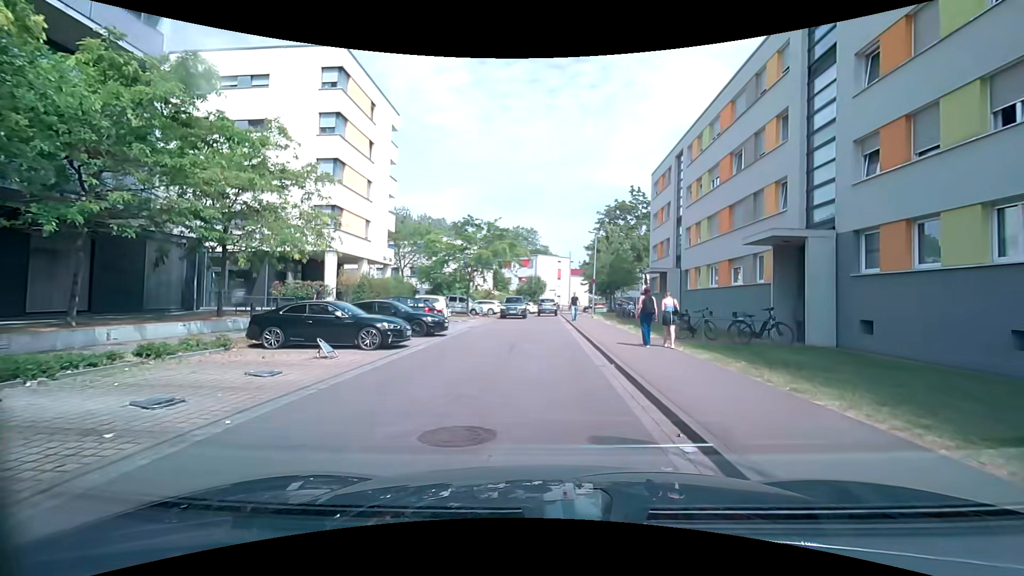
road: residential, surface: asphalt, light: Day
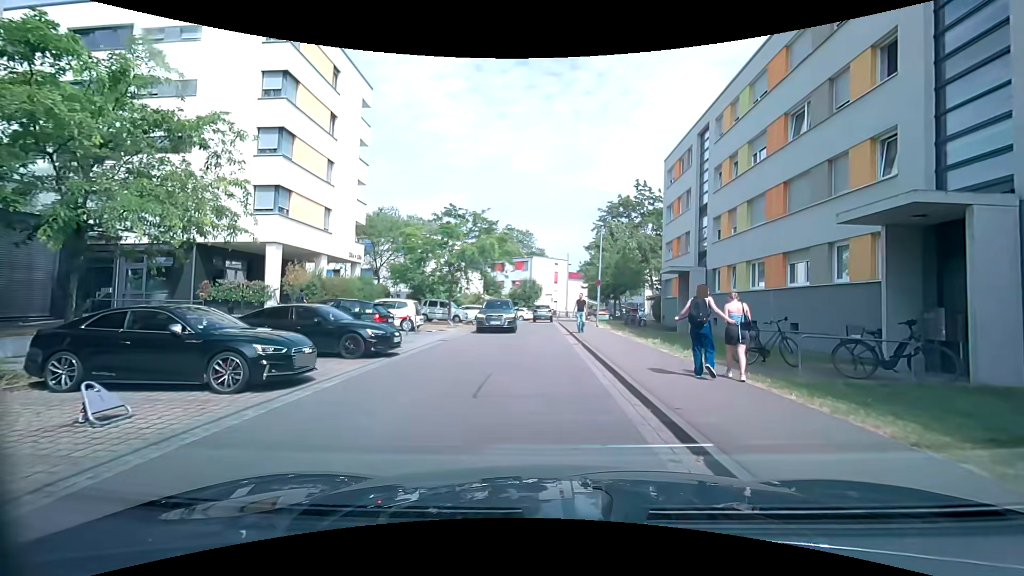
(-0.1, +6.0) m; -1°
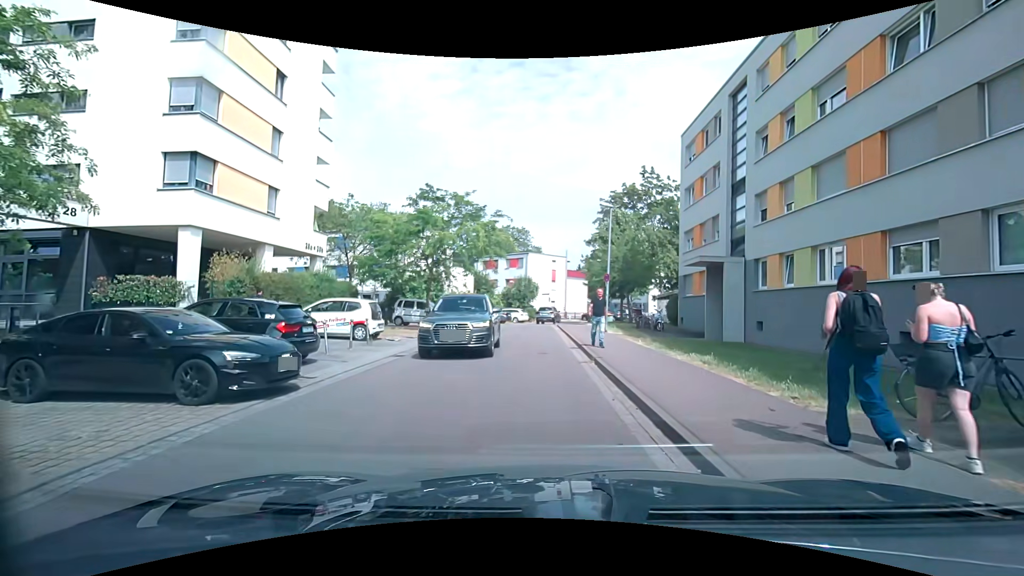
(0.0, +5.5) m; +1°
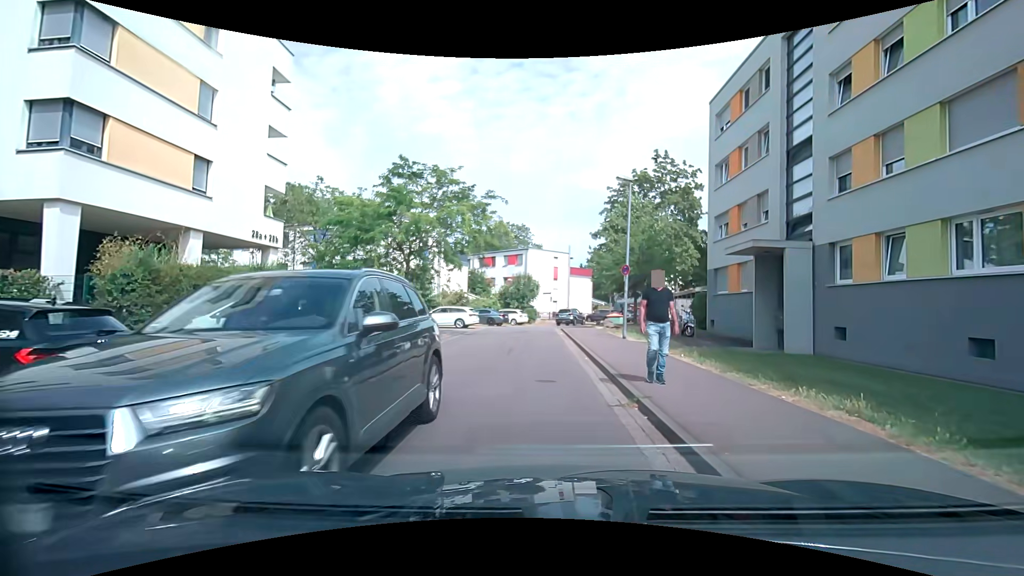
(-0.1, +5.1) m; 0°
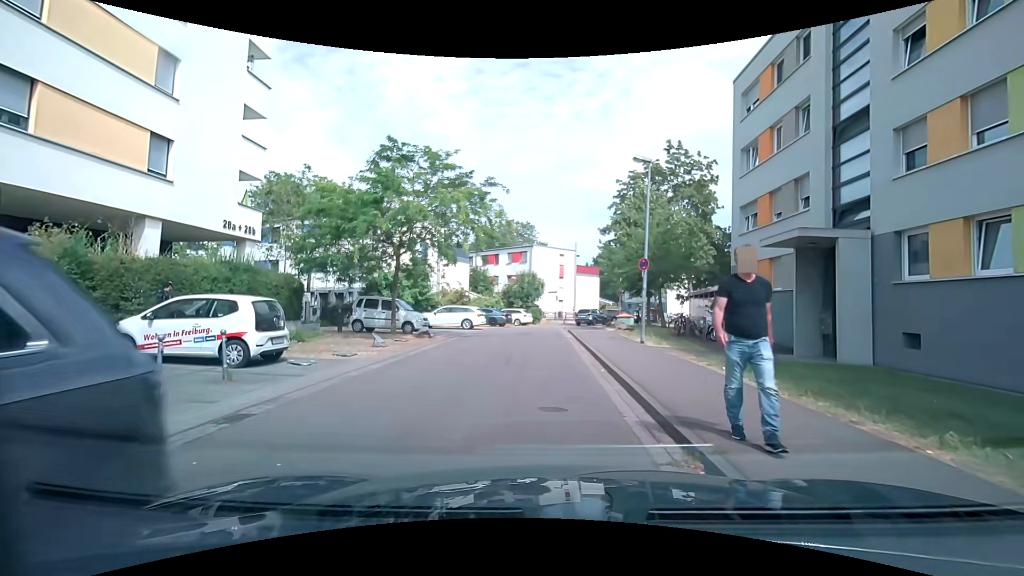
(0.0, +2.4) m; 0°
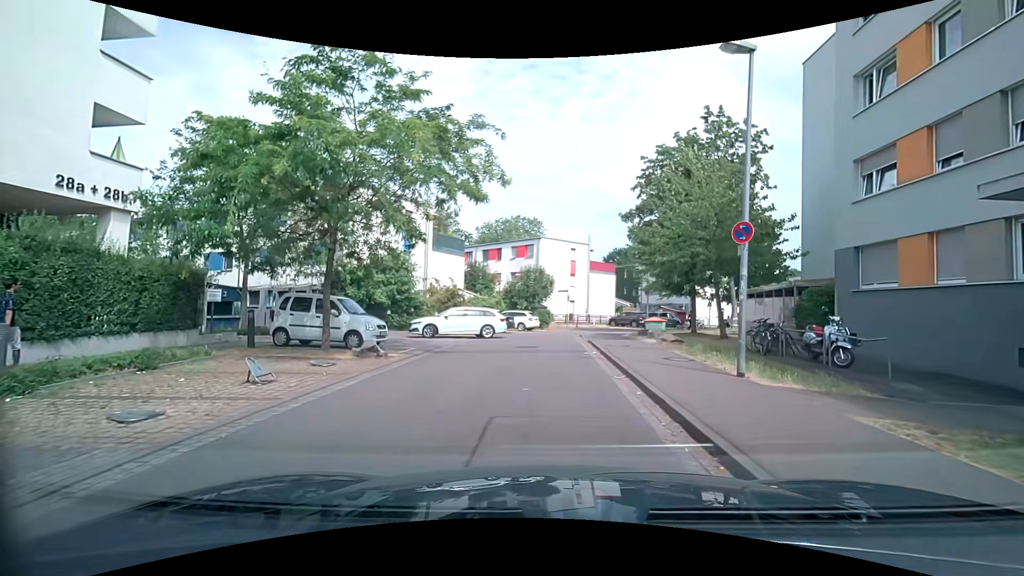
(-0.2, +7.5) m; -1°
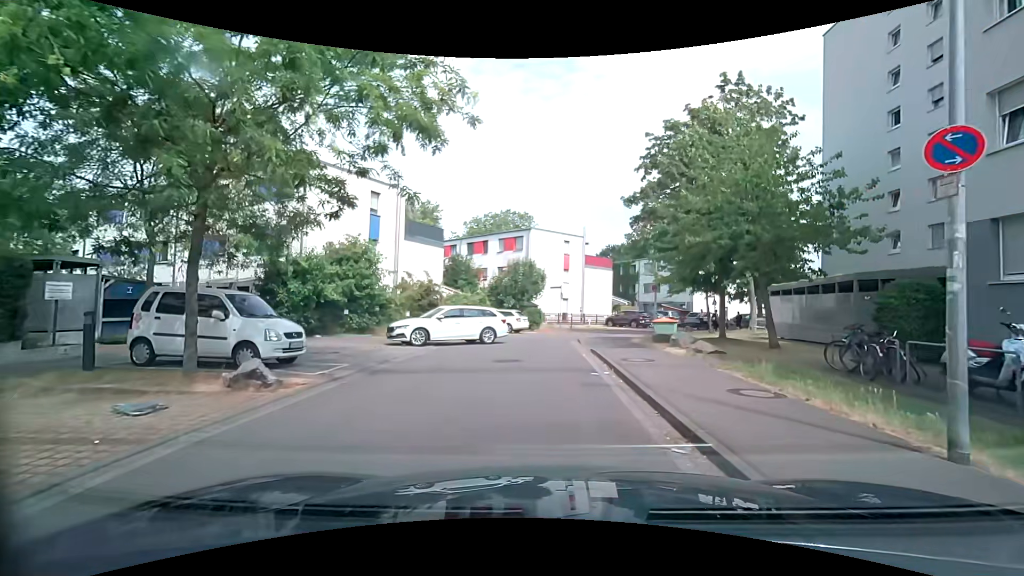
(0.0, +4.9) m; +1°
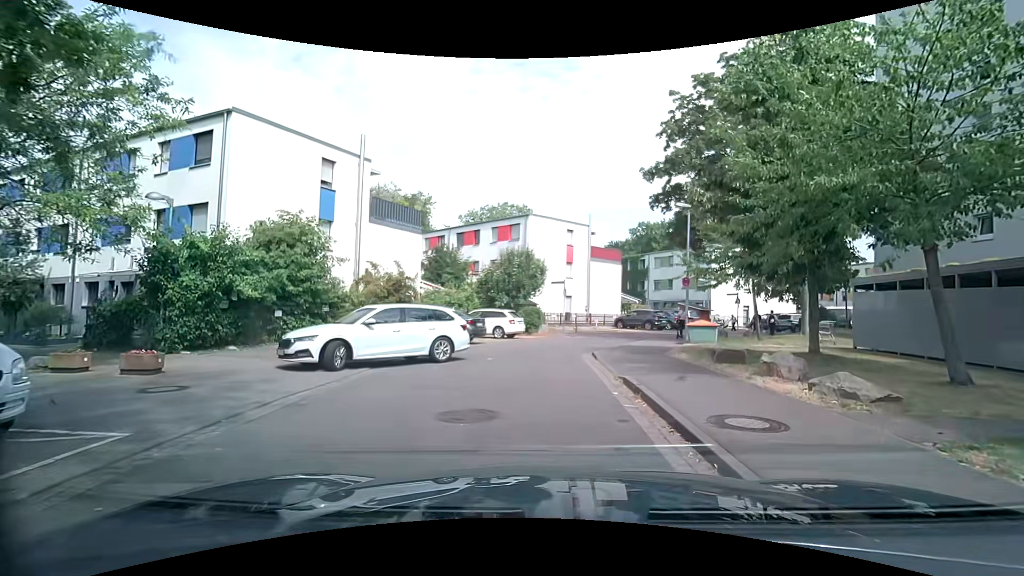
(+0.1, +6.1) m; +1°
(0, +10) (0, +20) (+3, +29) (+9, +38) (+15, +45) (+24, +50) (+33, +53) (+43, +54) (+53, +54) (+63, +54) m
